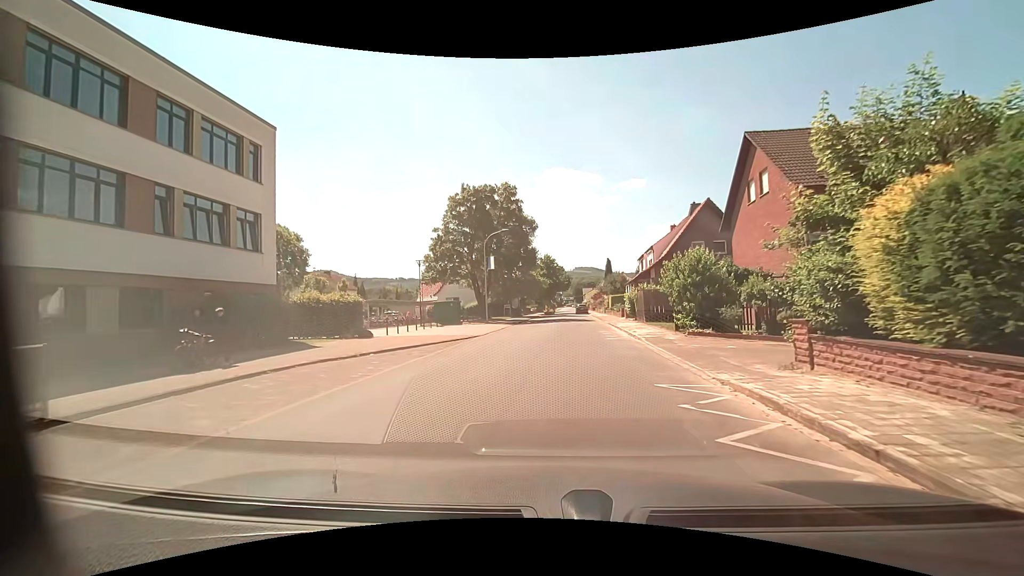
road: residential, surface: asphalt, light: Day
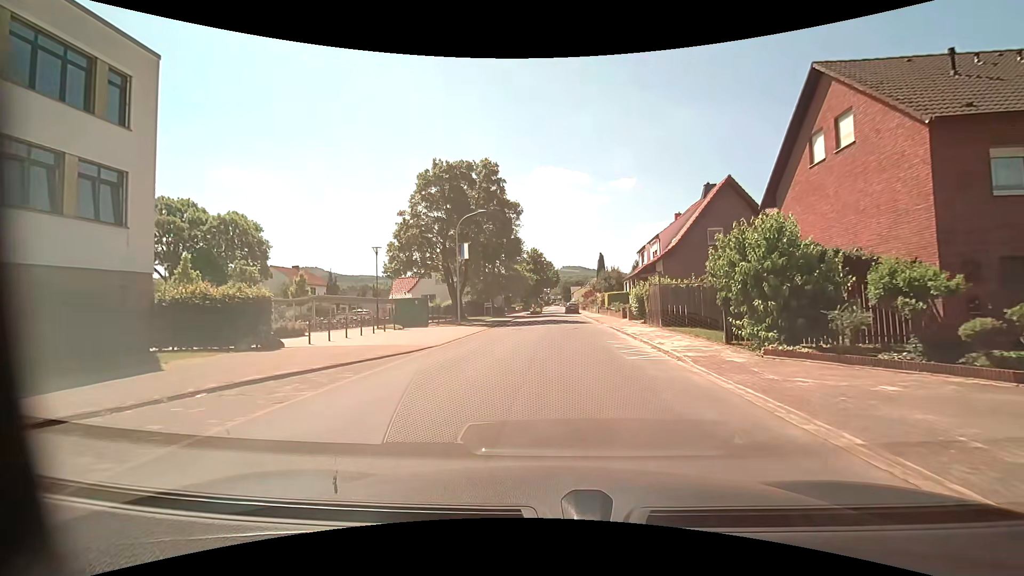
(+0.2, +7.6) m; +2°
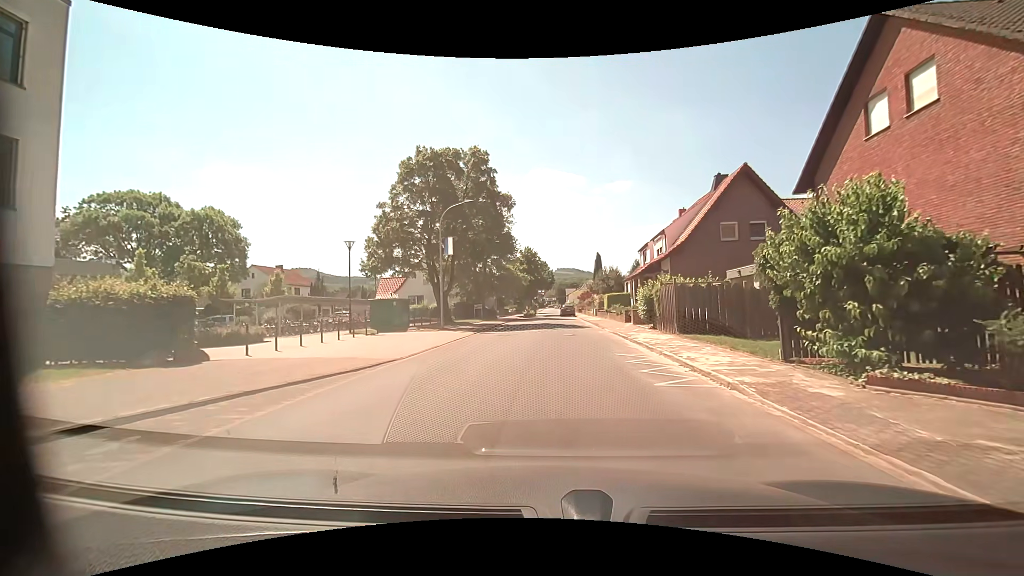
(0.0, +3.8) m; +1°
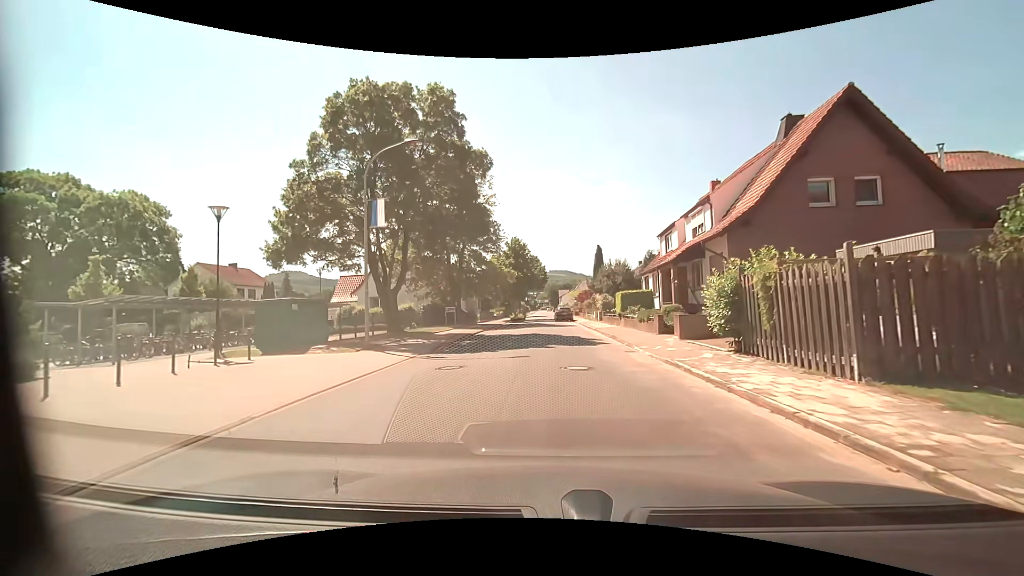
(+0.1, +11.5) m; +1°
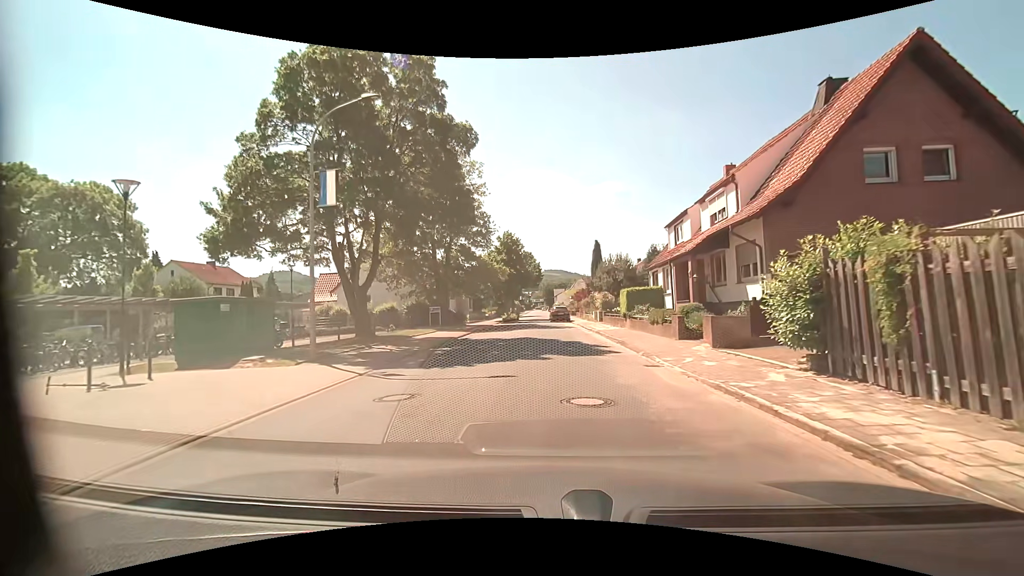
(0.0, +3.9) m; 0°
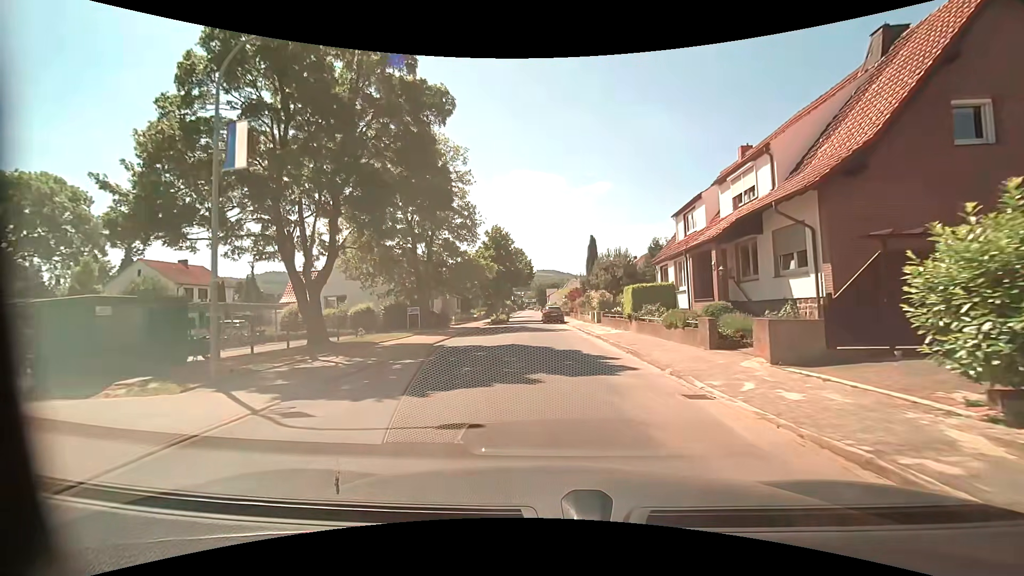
(+0.1, +4.0) m; +1°
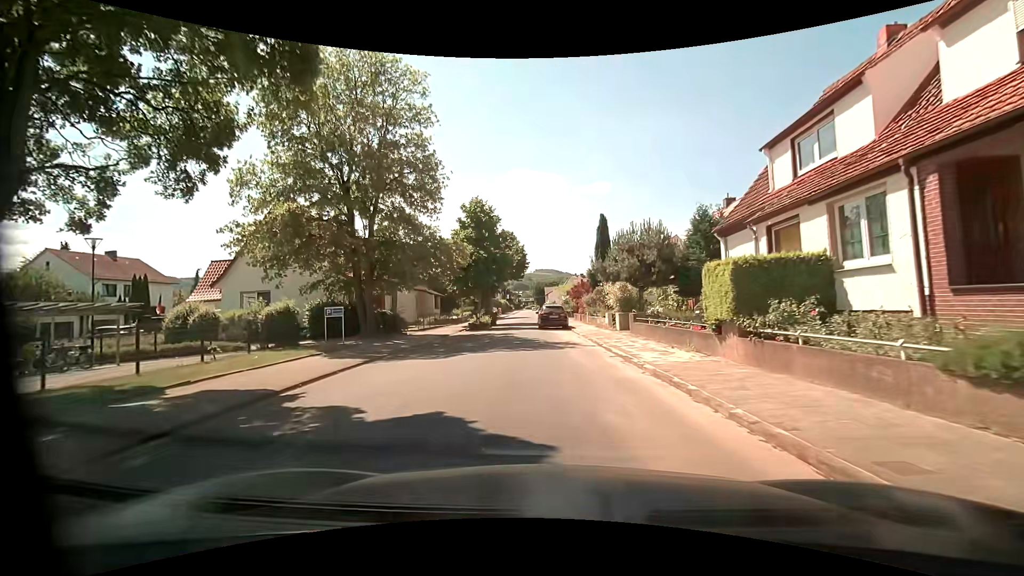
(+0.1, +12.2) m; 0°
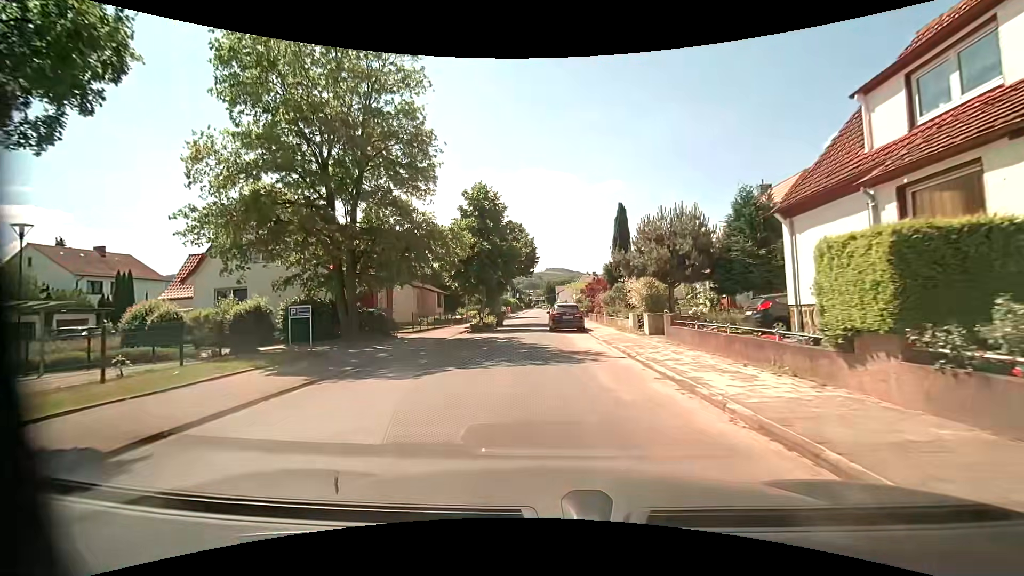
(0.0, +4.0) m; -1°
(0, +10) (-1, +20) (-2, +30) (-2, +40) (-1, +50) (0, +60) (0, +70) (0, +80) (0, +90) (0, +100) m
